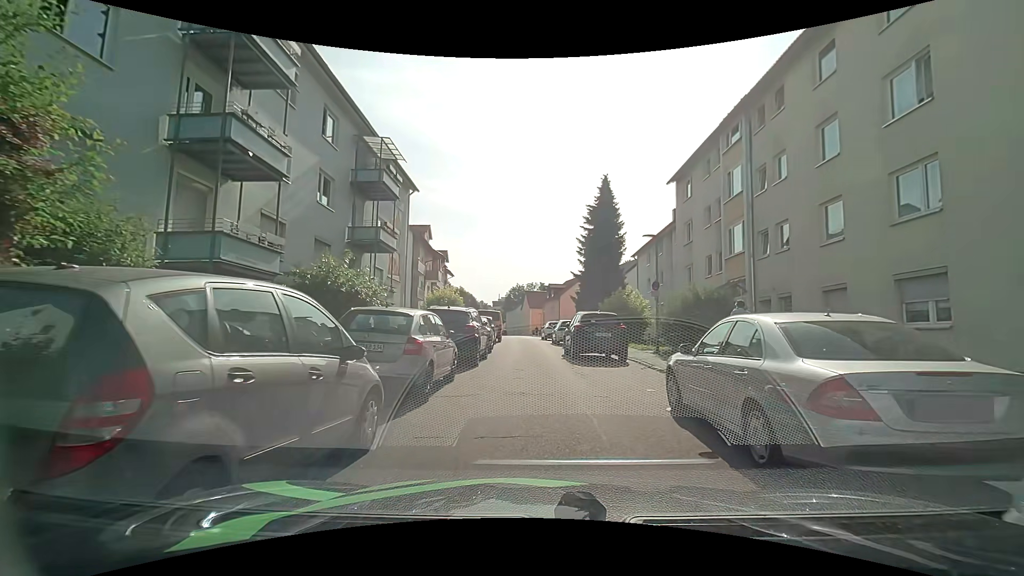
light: Day
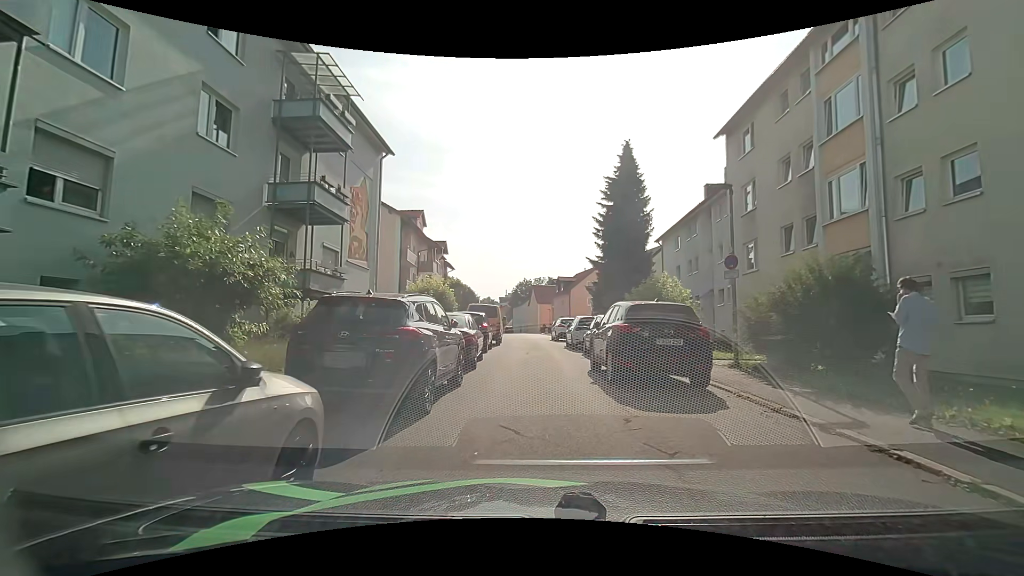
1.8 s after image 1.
(-0.1, +7.3) m; -2°
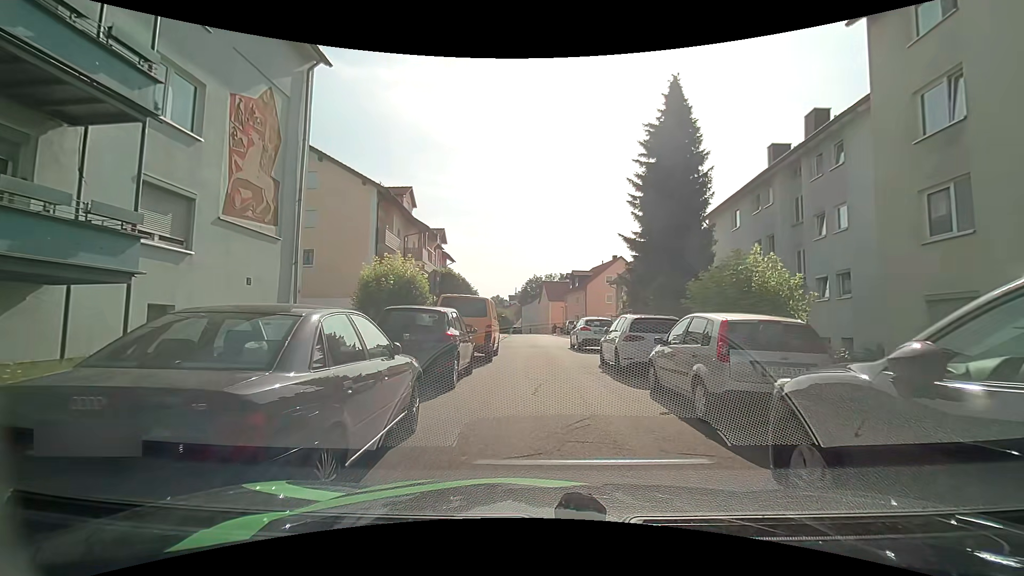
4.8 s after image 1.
(-0.1, +9.4) m; -1°
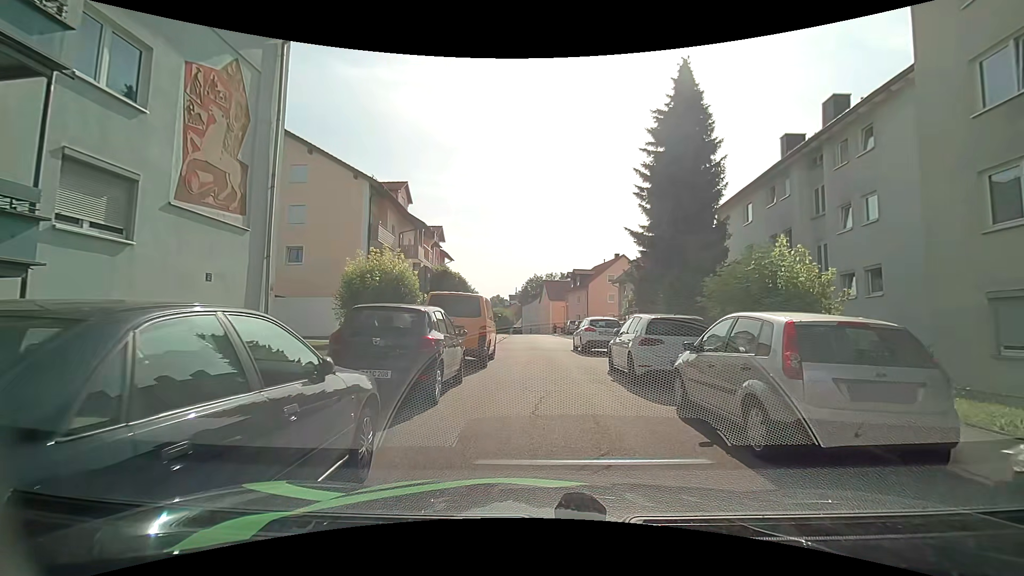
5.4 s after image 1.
(0.0, +1.7) m; 0°
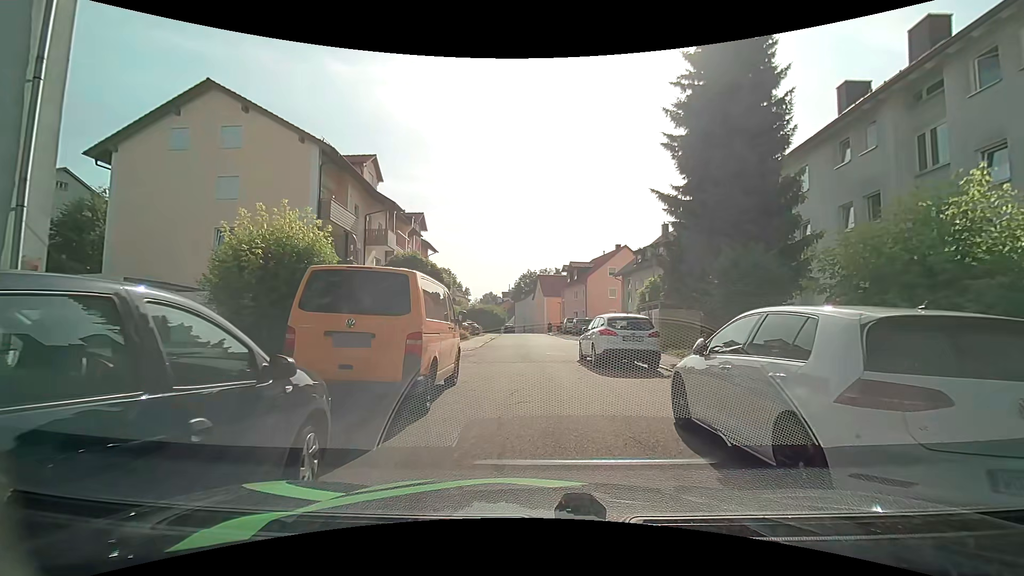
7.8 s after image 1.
(0.0, +6.7) m; 0°
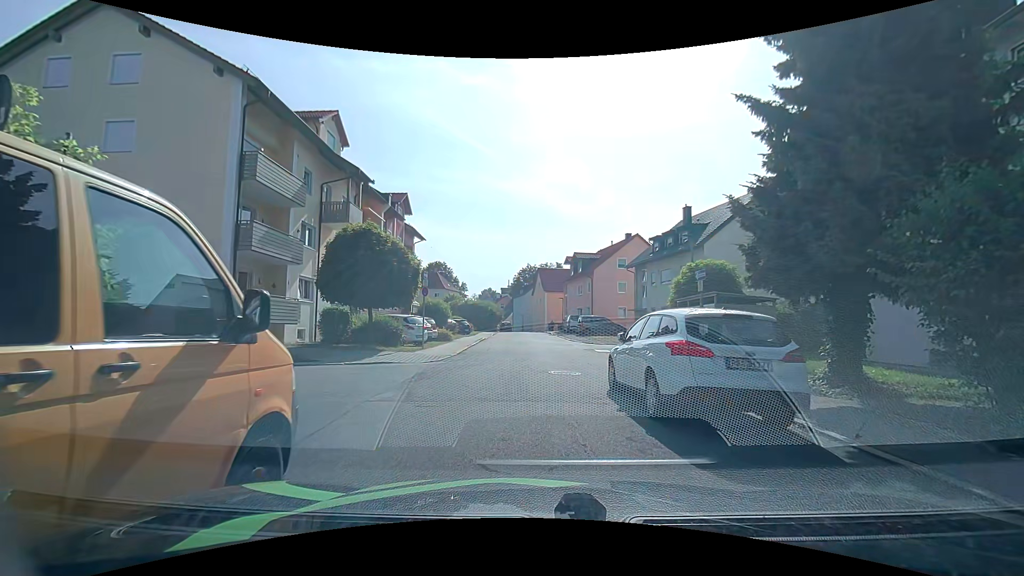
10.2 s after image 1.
(+0.1, +7.2) m; +2°
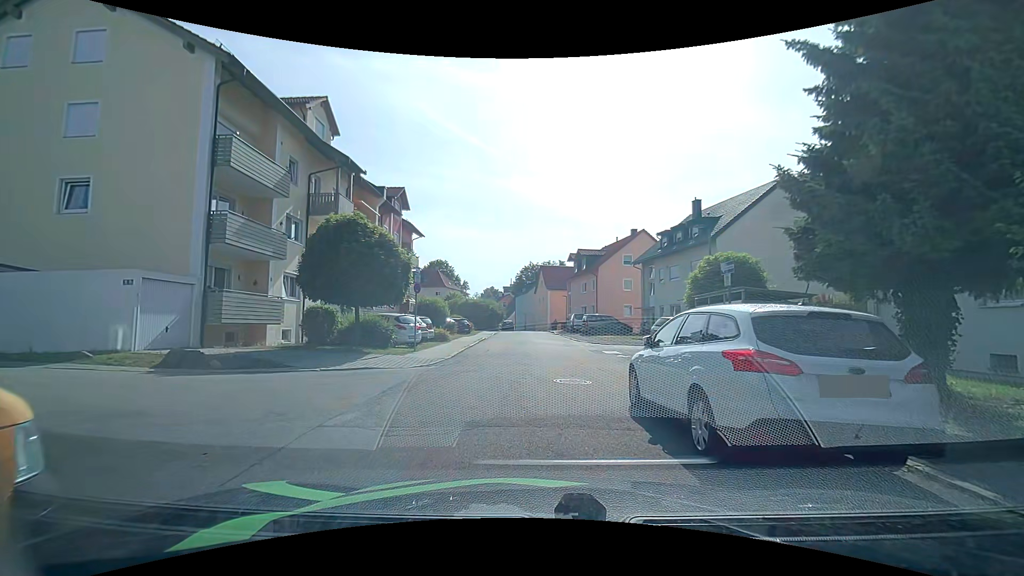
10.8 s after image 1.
(0.0, +1.8) m; -1°
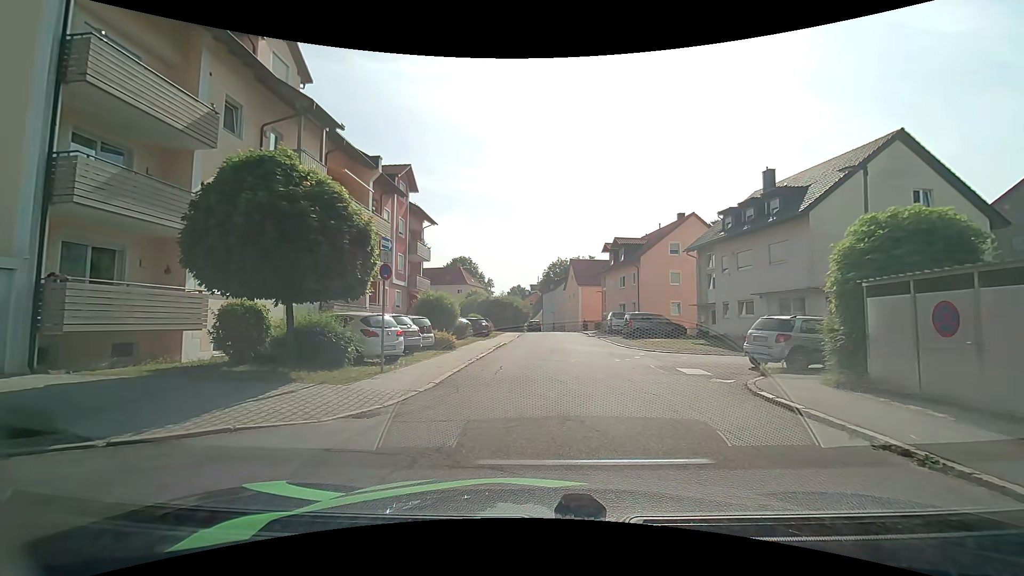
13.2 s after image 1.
(-0.2, +7.3) m; -3°
(0, +10) (+1, +20) (+2, +30) (+2, +40) (+3, +50) (+2, +60) (+2, +70) (0, +80) (-1, +90) (-3, +99) m
